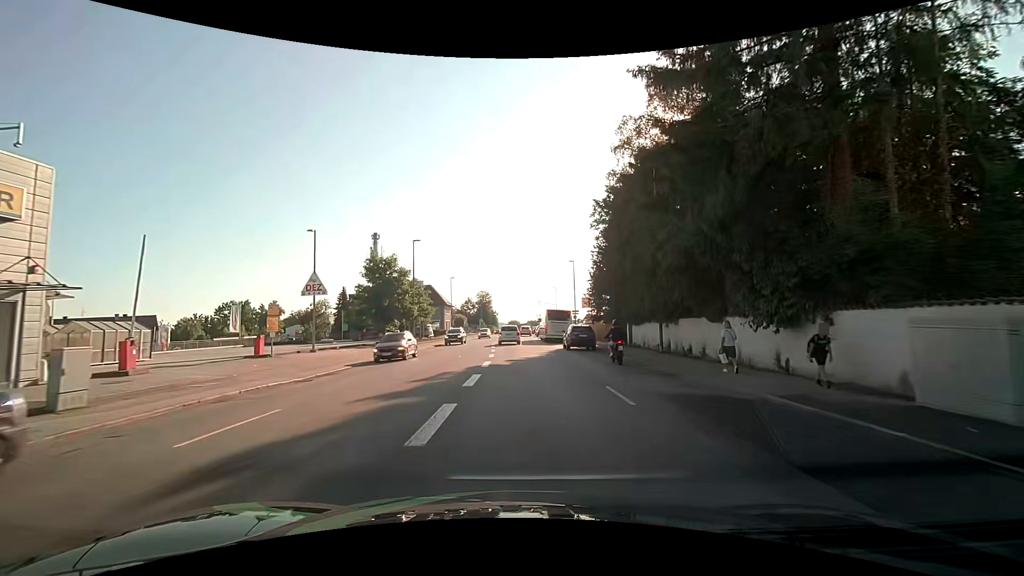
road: tertiary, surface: asphalt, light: Day
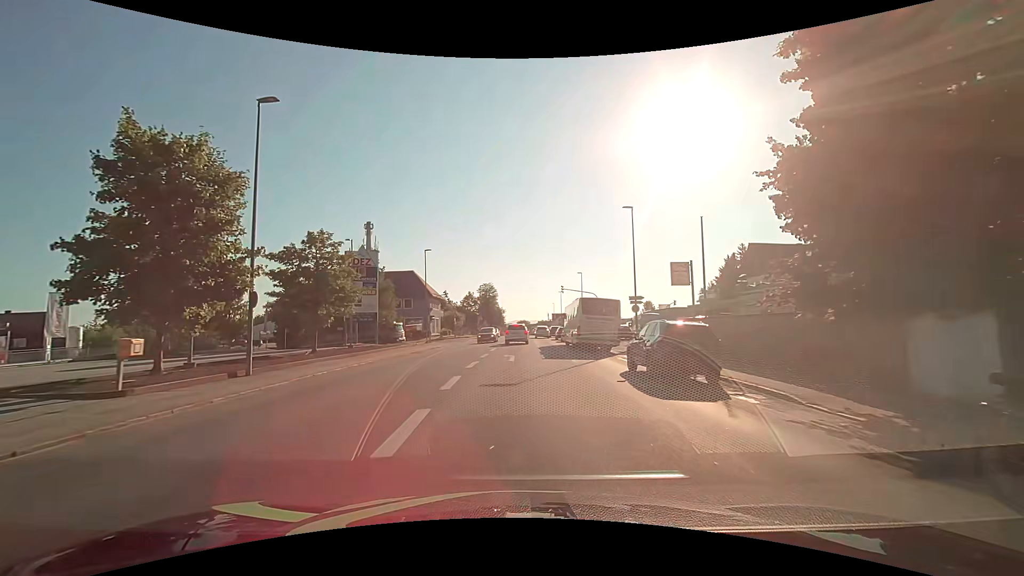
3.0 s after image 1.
(-0.1, +30.6) m; -1°
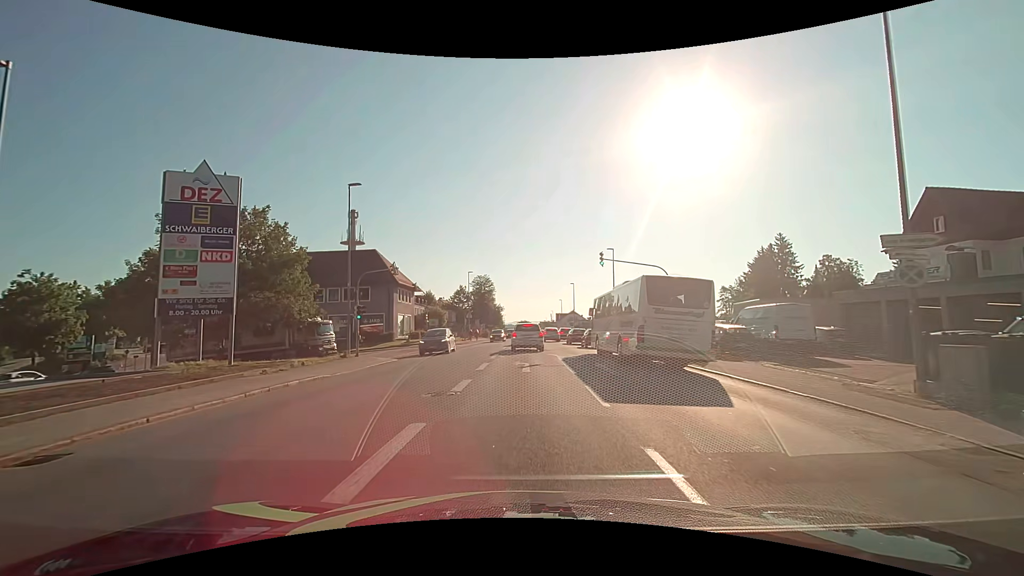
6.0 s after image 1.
(0.0, +25.2) m; 0°
